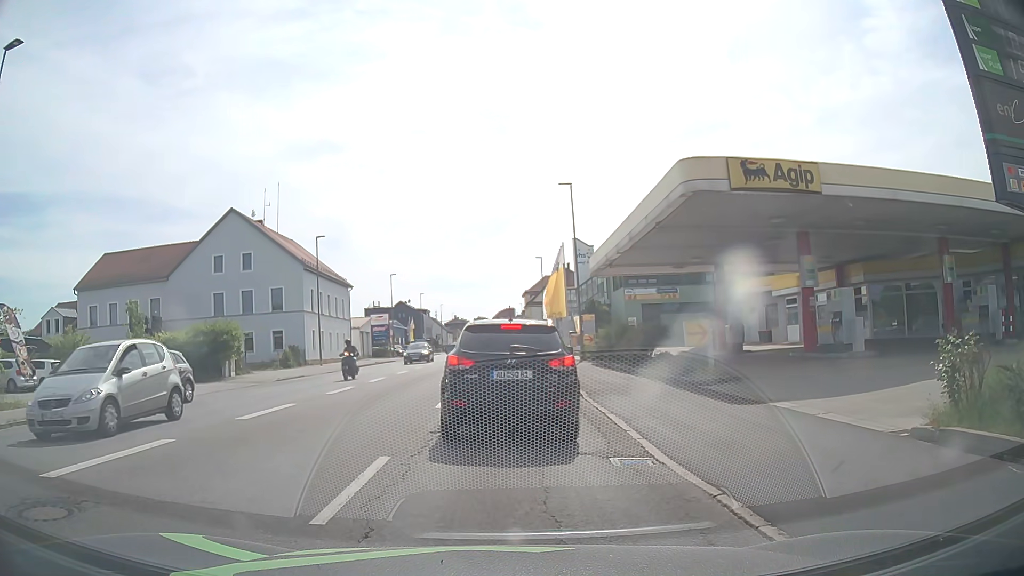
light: Day
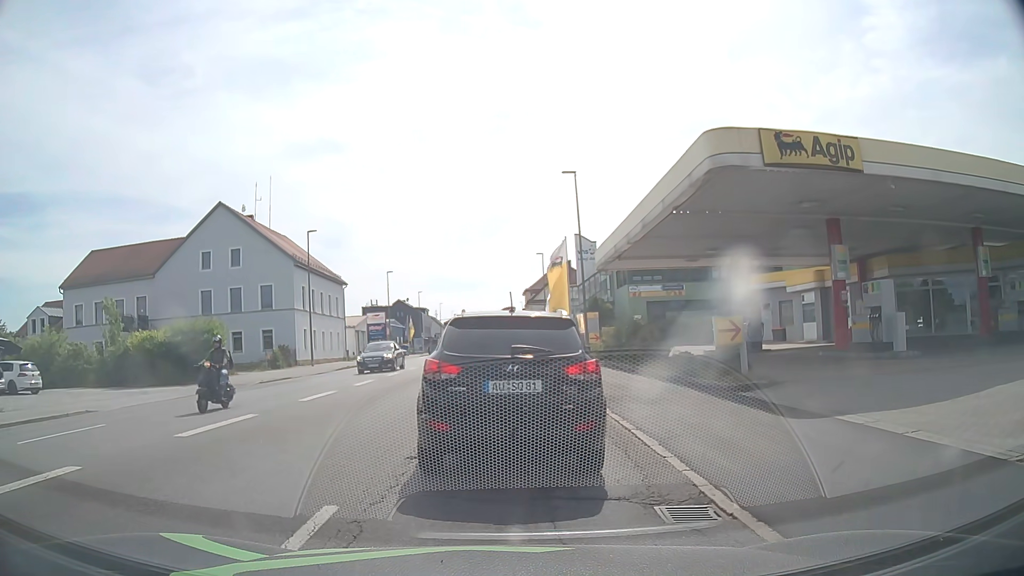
(0.0, +2.4) m; -2°
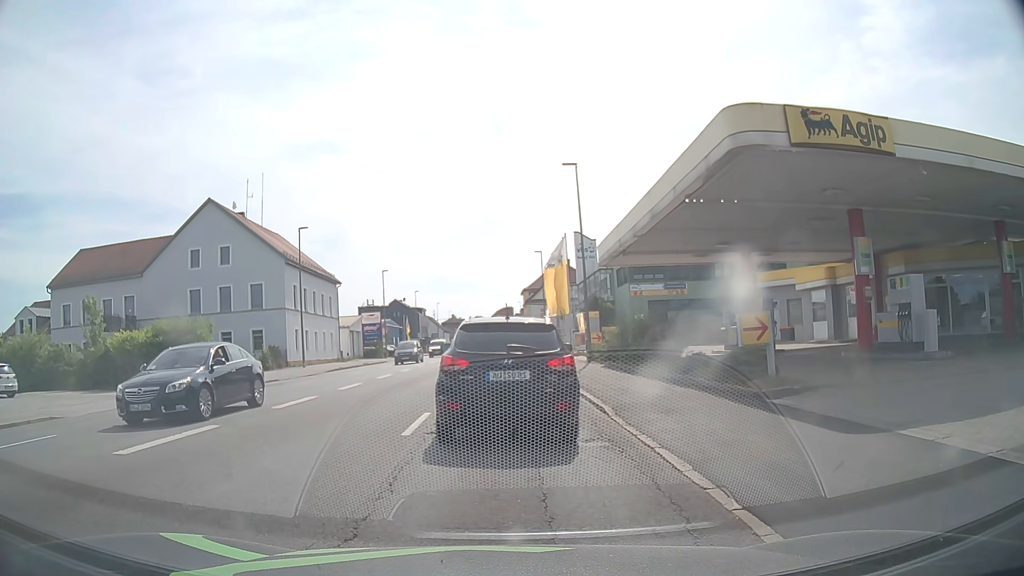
(0.0, +1.6) m; 0°
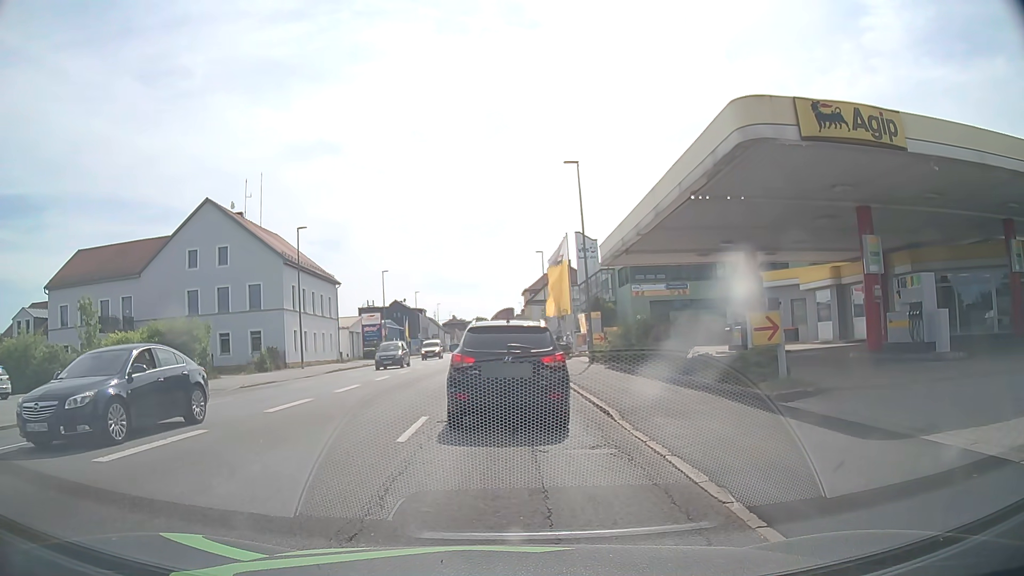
(0.0, +0.6) m; 0°
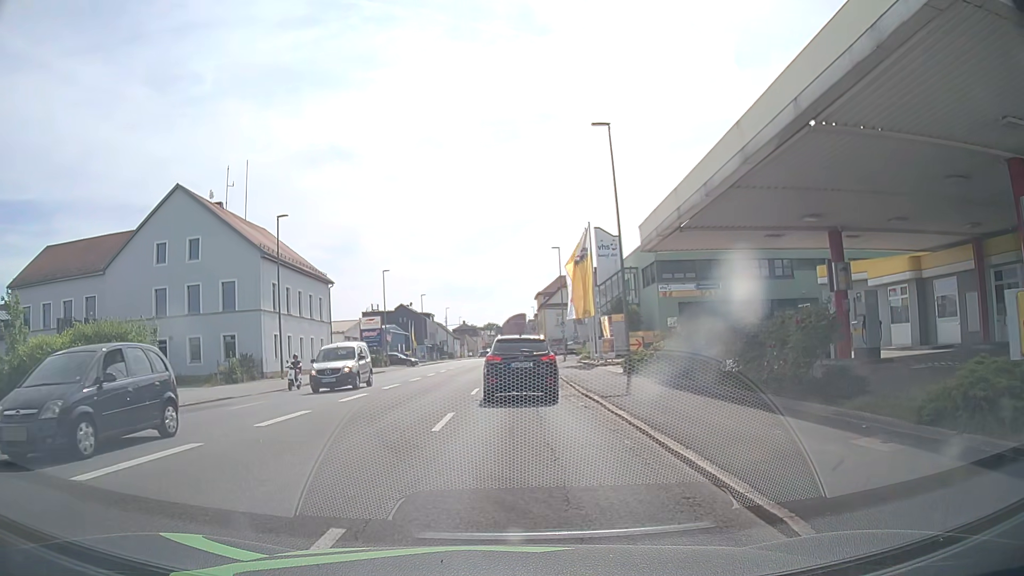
(+0.1, +7.4) m; 0°
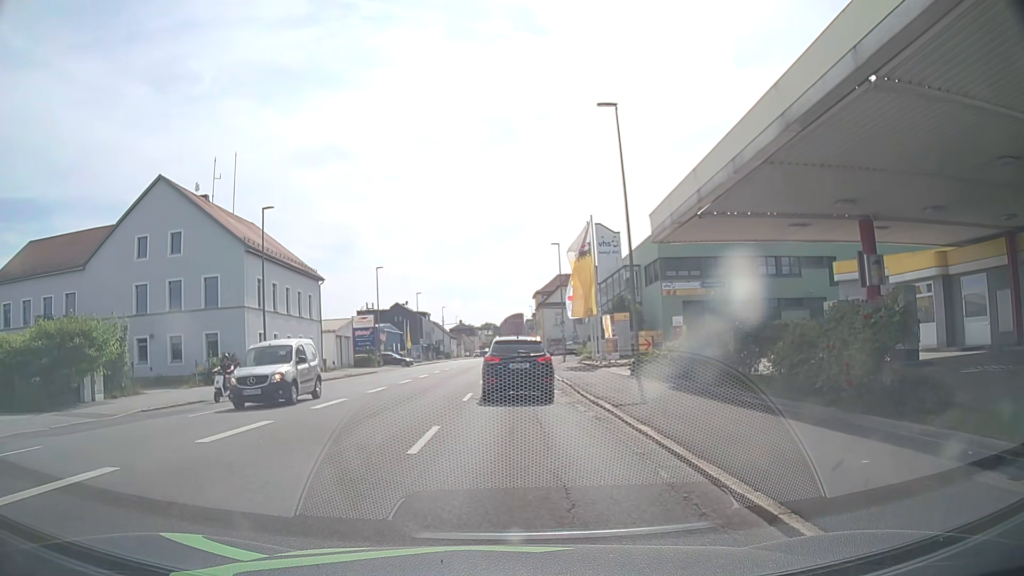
(0.0, +2.5) m; 0°
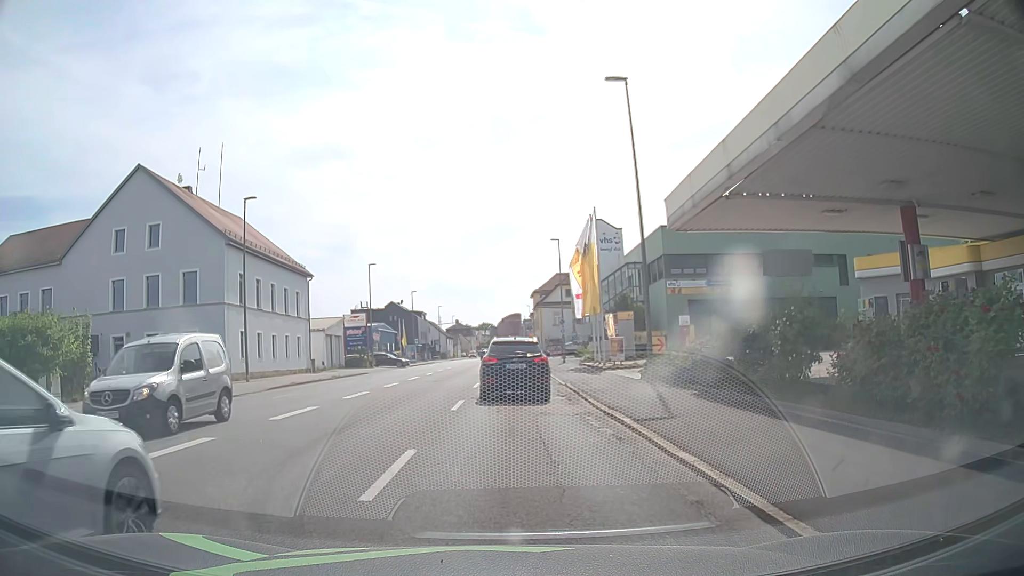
(0.0, +2.7) m; +1°
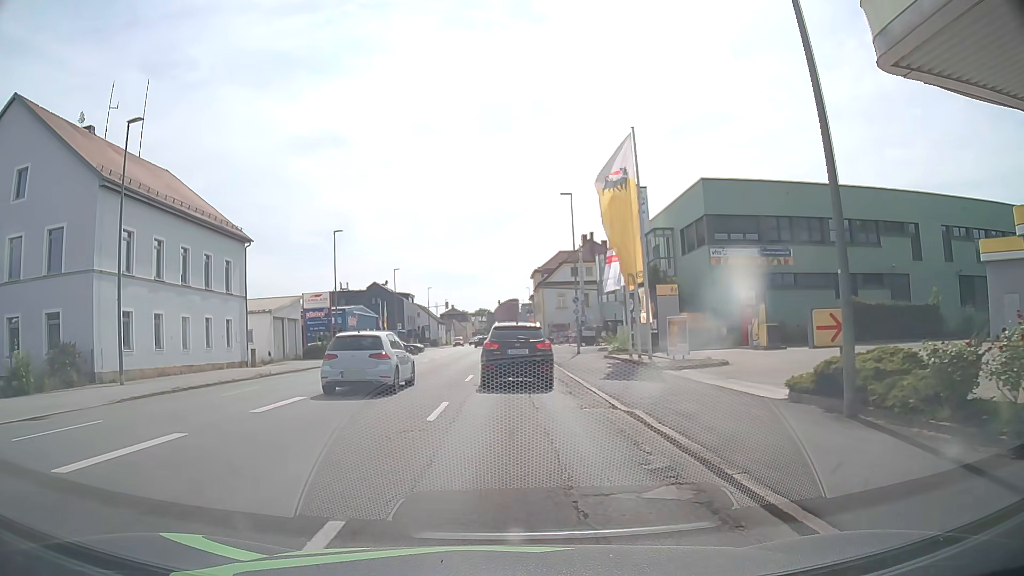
(-0.1, +13.2) m; 0°
